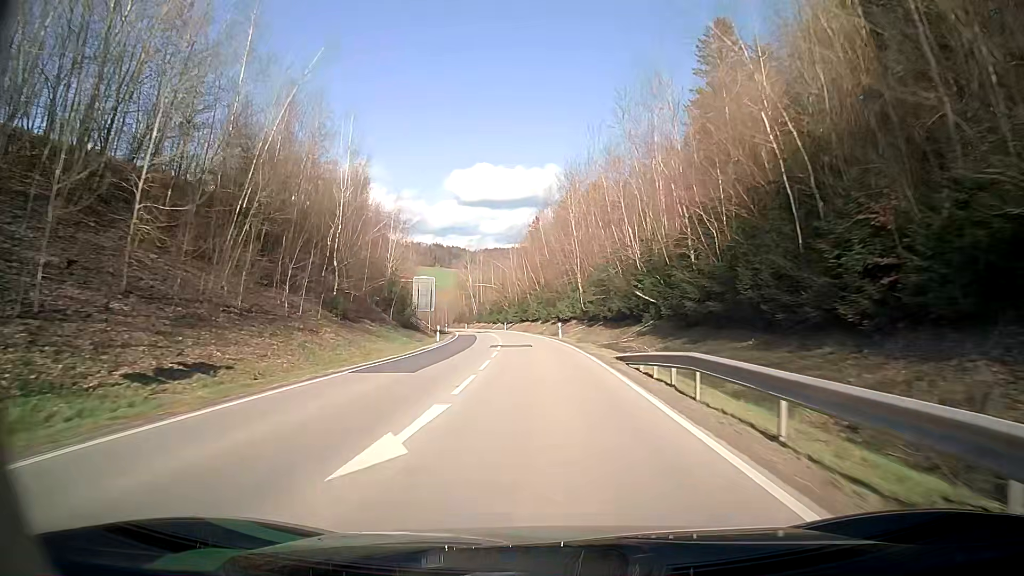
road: secondary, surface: asphalt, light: Day
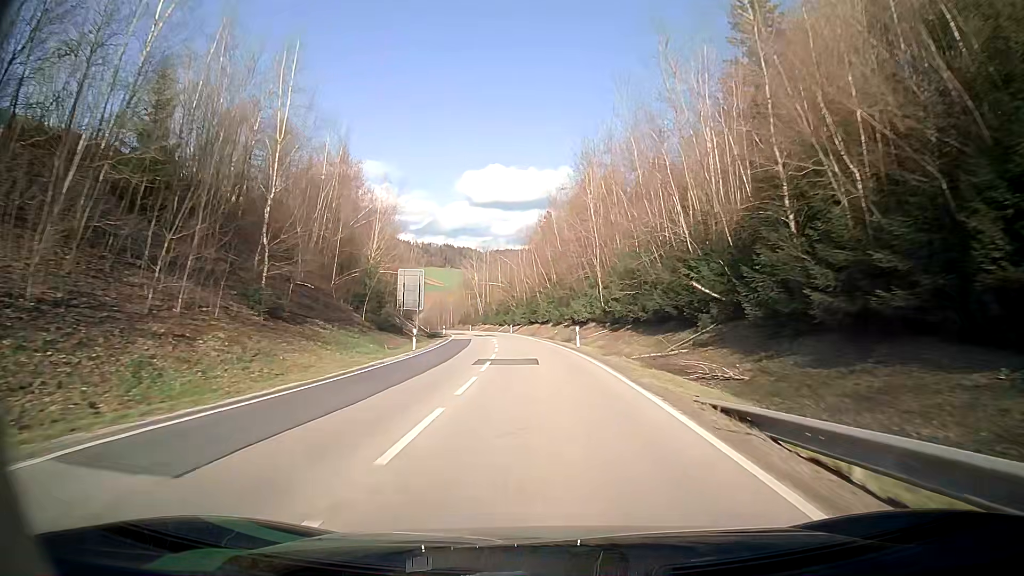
(-0.1, +11.8) m; -1°
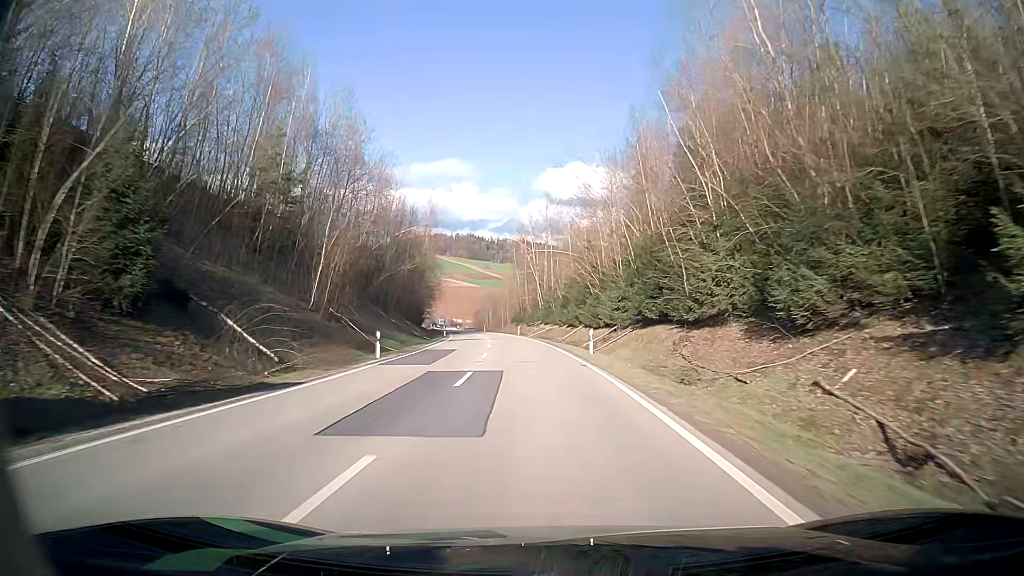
(-2.6, +58.1) m; -6°
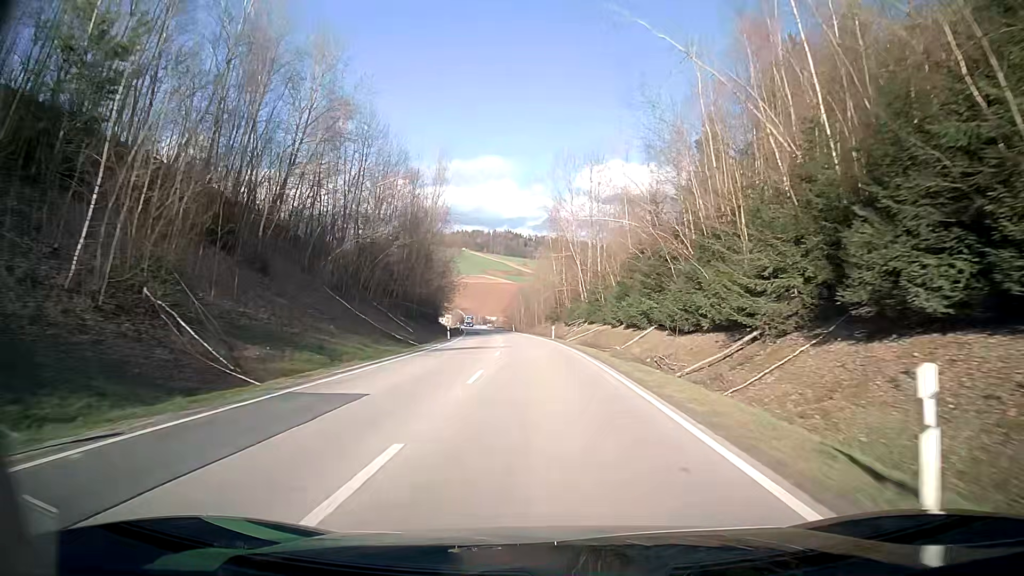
(-0.7, +22.7) m; -4°
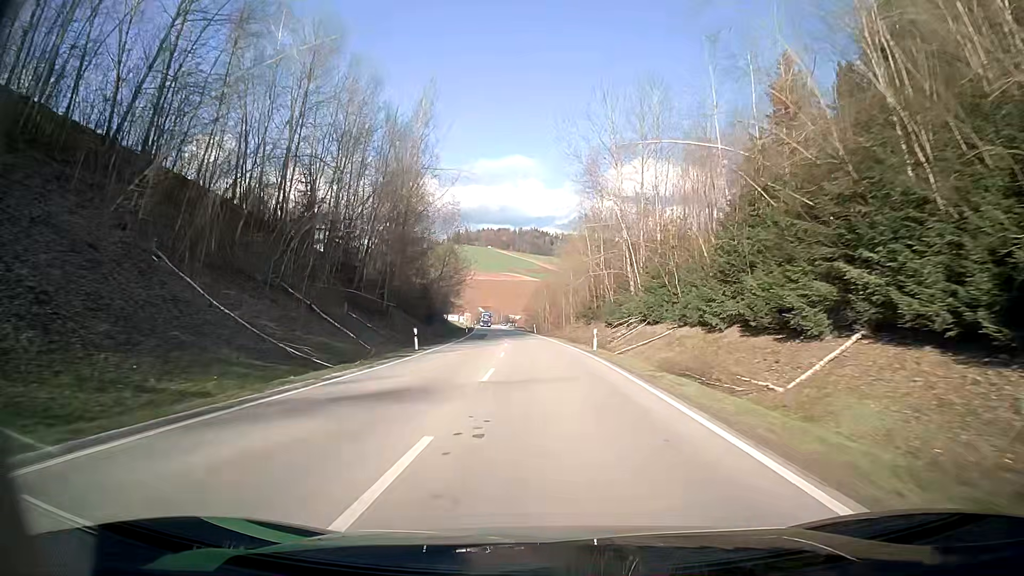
(-0.4, +22.8) m; -2°
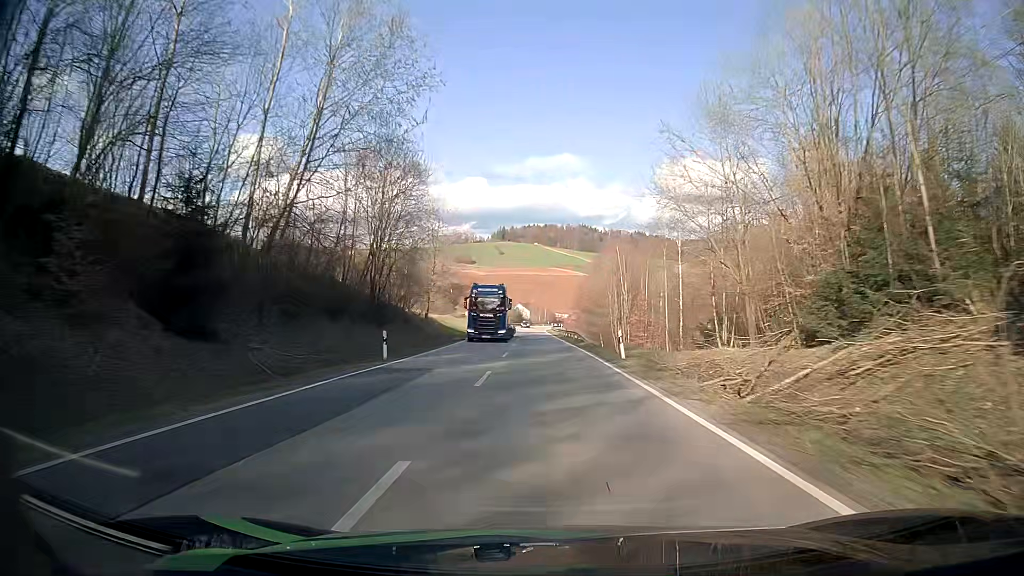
(-2.5, +58.3) m; -4°
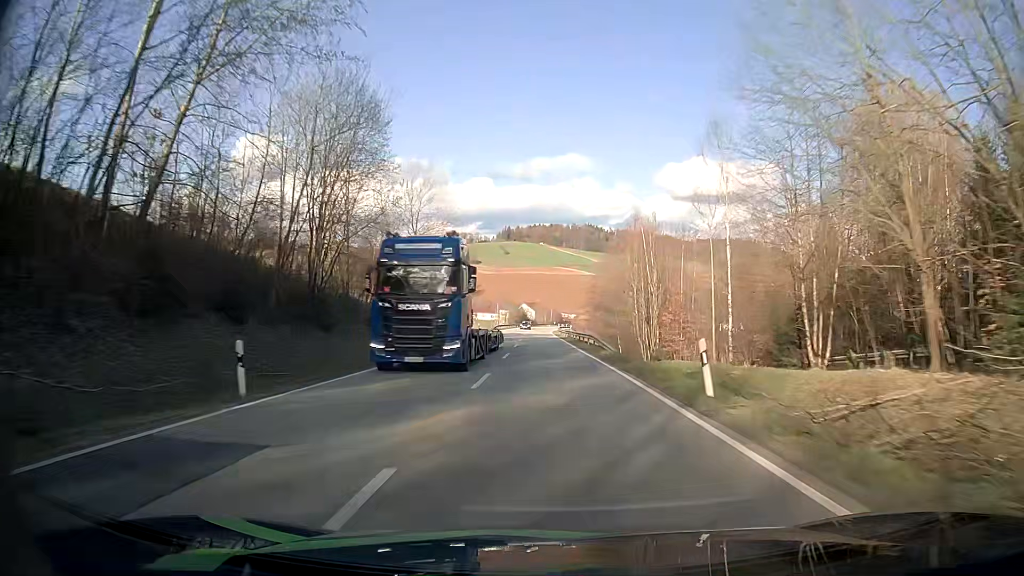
(0.0, +12.0) m; -1°
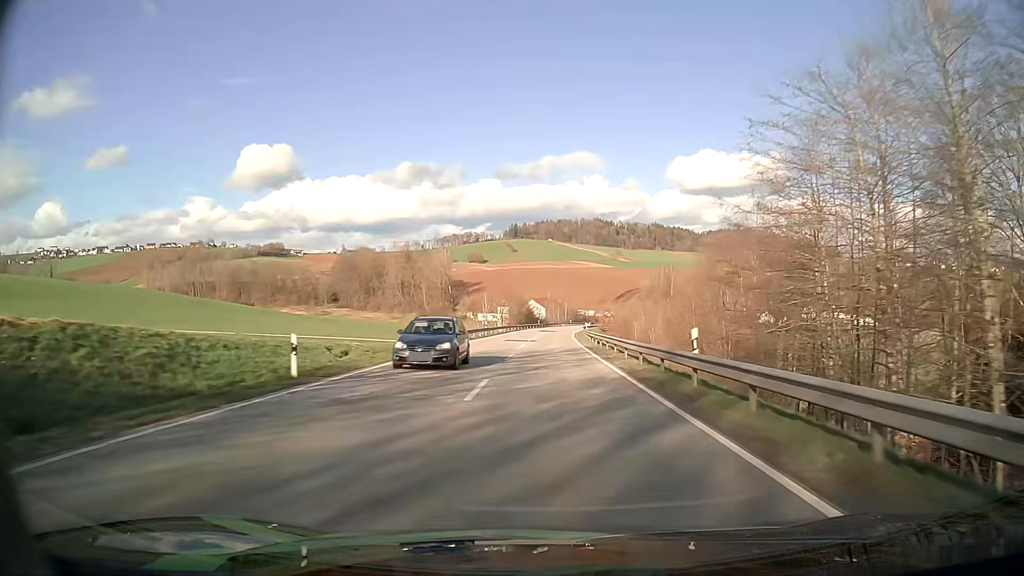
(-0.5, +48.8) m; -1°
(0, +10) (0, +20) (0, +30) (0, +40) (+1, +50) (+1, +60) (+1, +70) (+2, +80) (+2, +90) (+3, +100) m
